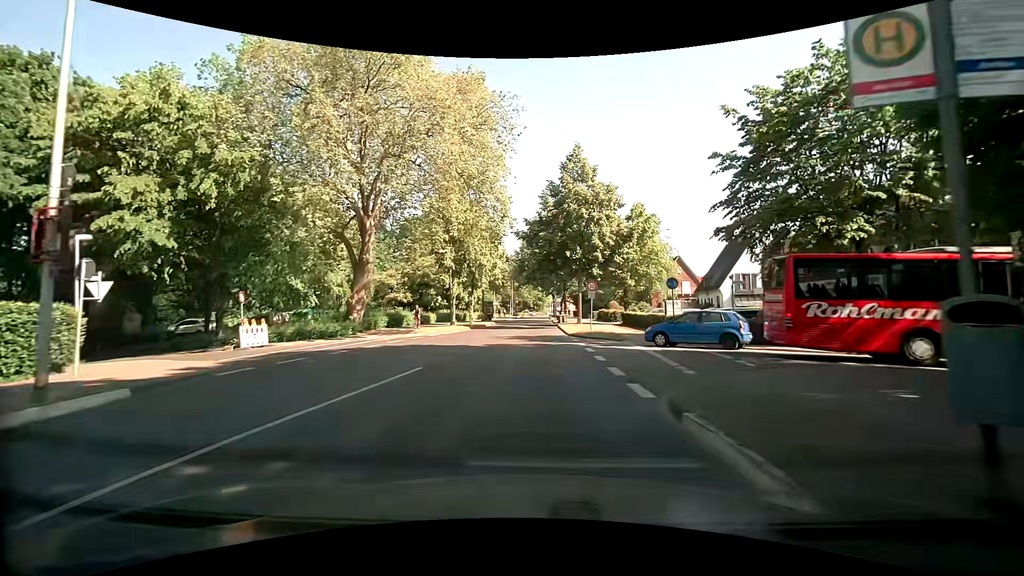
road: tertiary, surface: asphalt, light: Day
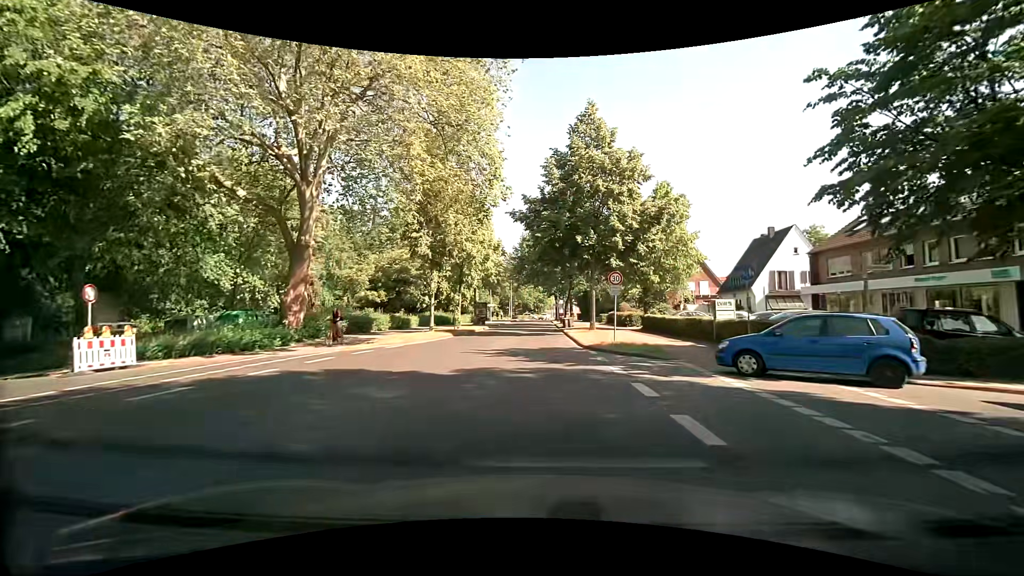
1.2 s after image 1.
(0.0, +8.6) m; -1°
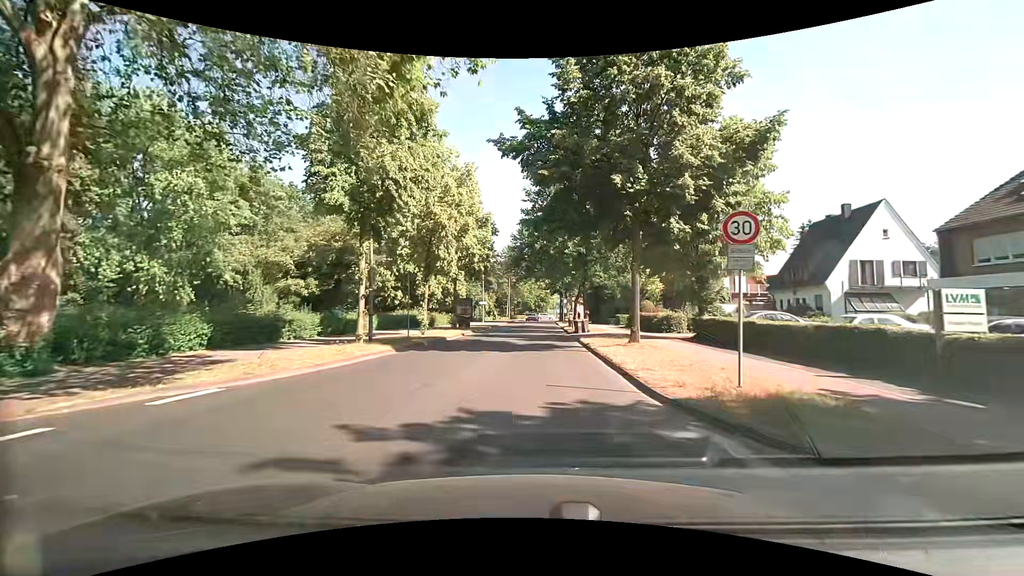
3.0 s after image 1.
(+0.1, +12.9) m; +1°
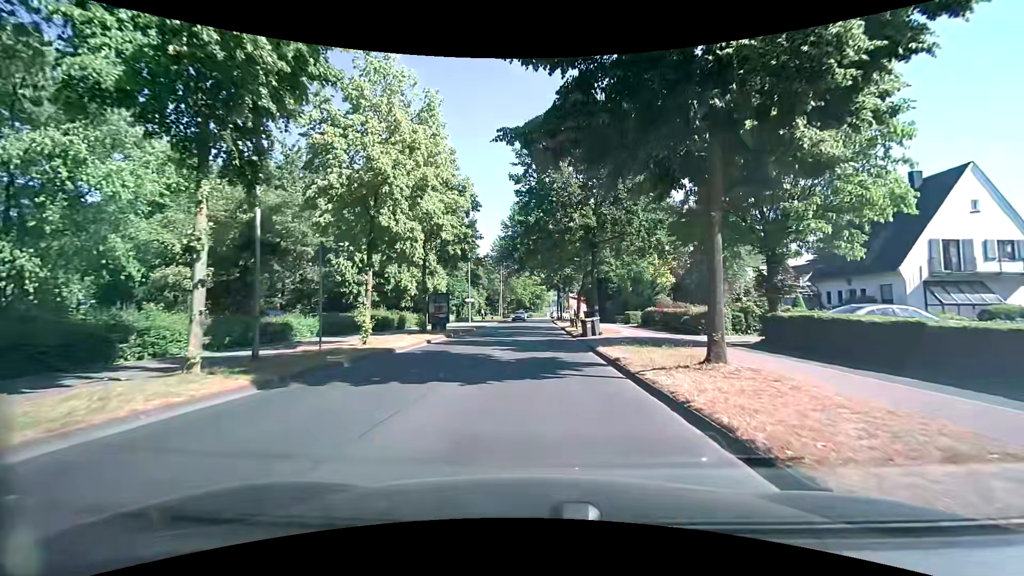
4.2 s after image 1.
(0.0, +8.6) m; +1°
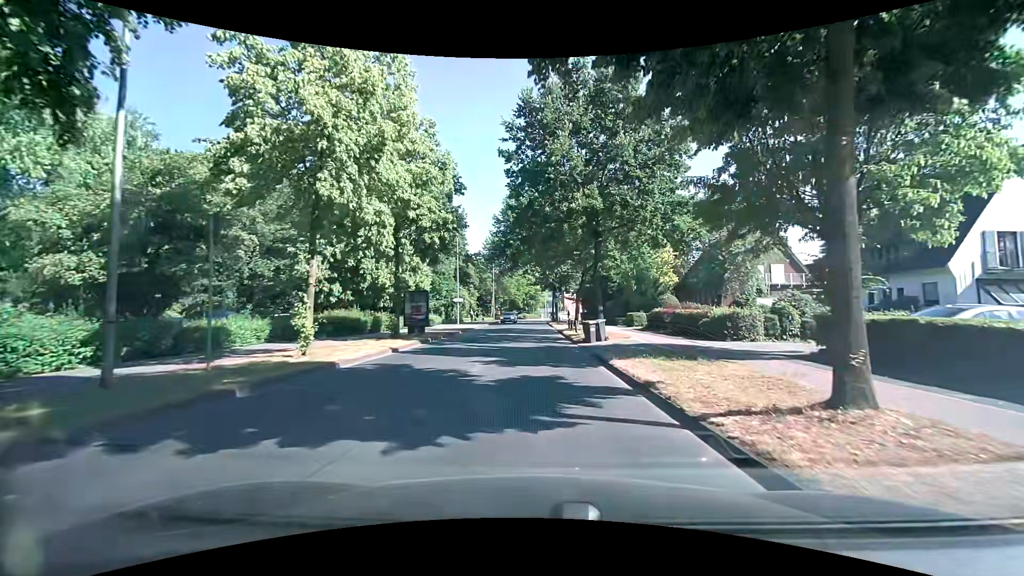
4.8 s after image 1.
(-0.1, +4.3) m; -1°
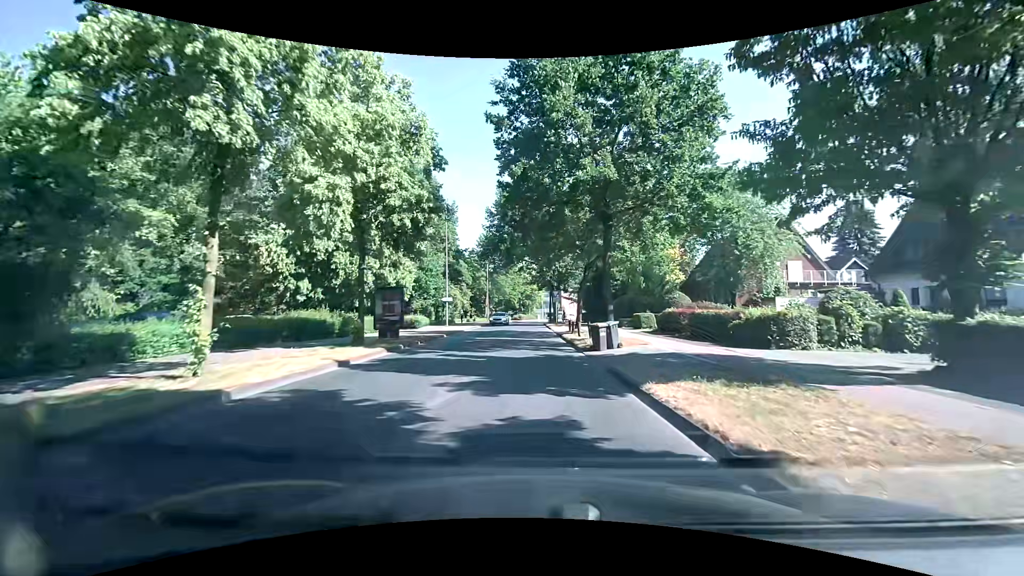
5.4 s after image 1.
(0.0, +4.3) m; 0°
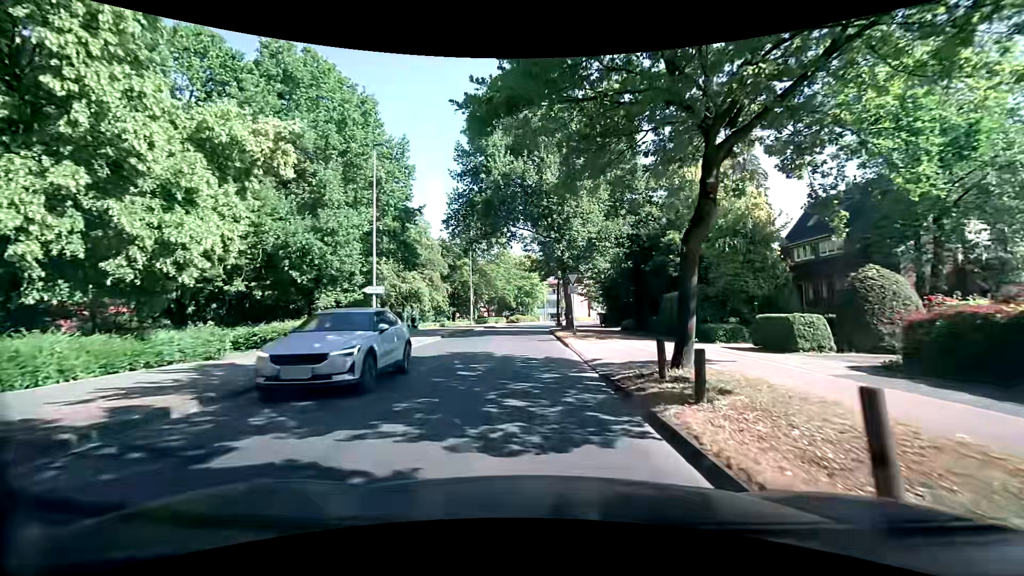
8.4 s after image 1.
(+0.3, +21.4) m; +1°
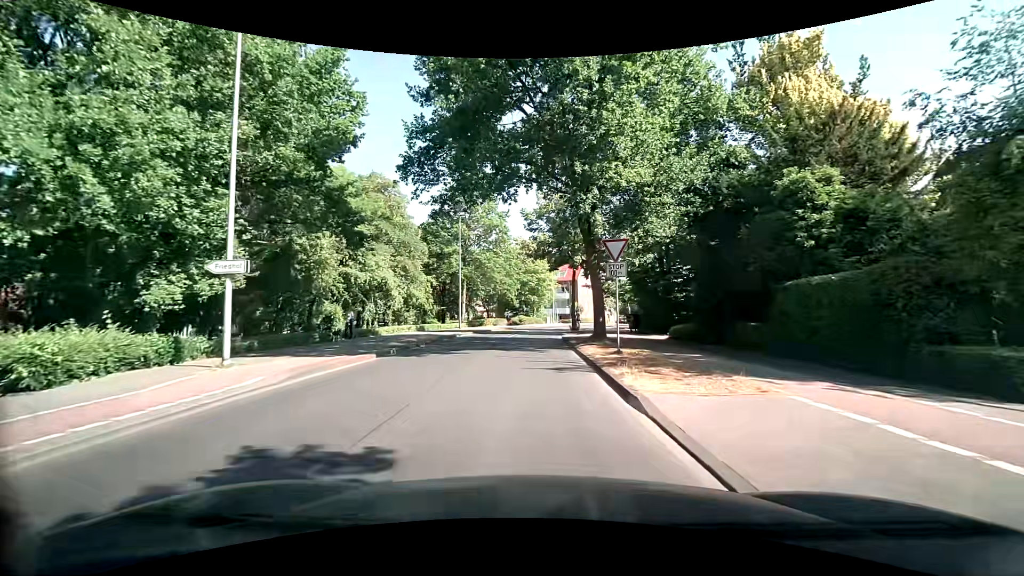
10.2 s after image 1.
(-0.2, +12.7) m; -2°
(0, +10) (0, +20) (0, +30) (0, +40) (+2, +50) (+5, +59) (+8, +69) (+13, +78) (+19, +85) (+26, +93) m
